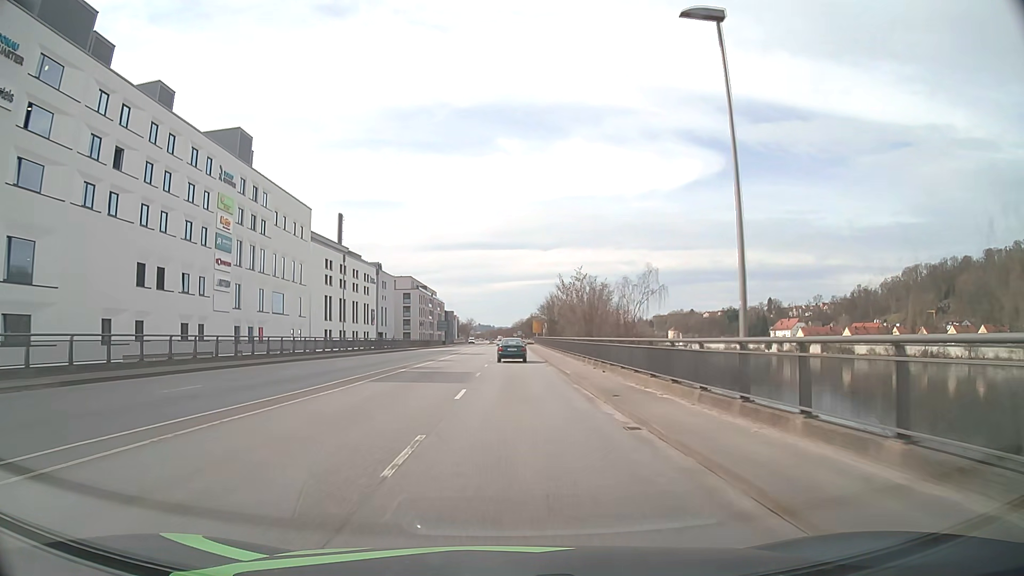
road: primary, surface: asphalt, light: Day
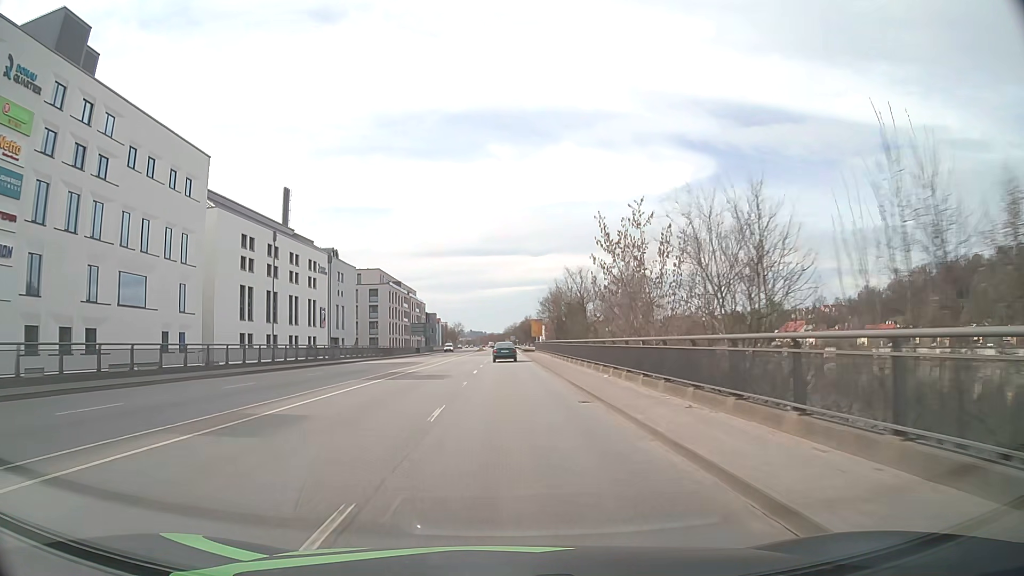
(+0.3, +31.1) m; 0°
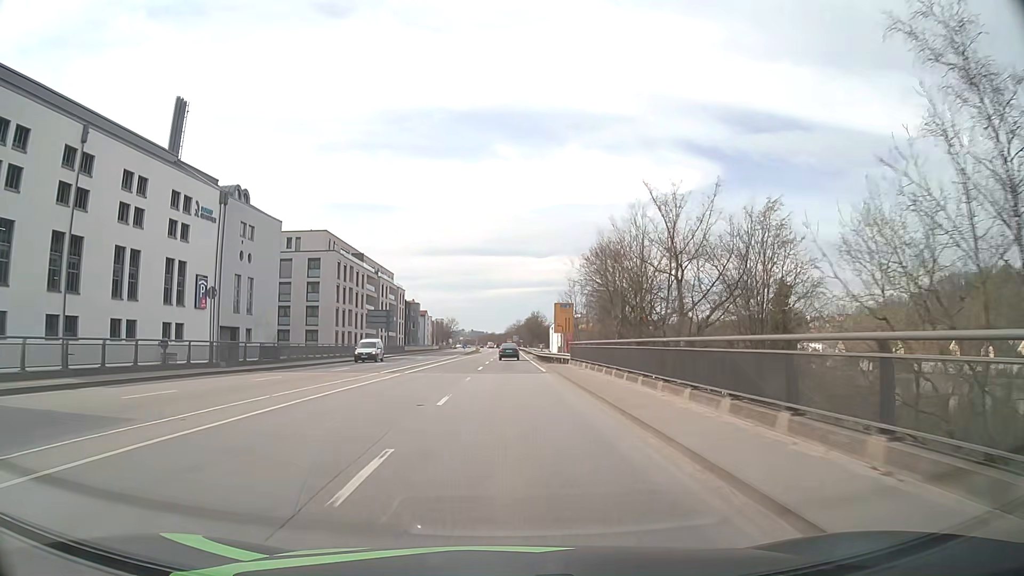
(+0.1, +42.4) m; 0°
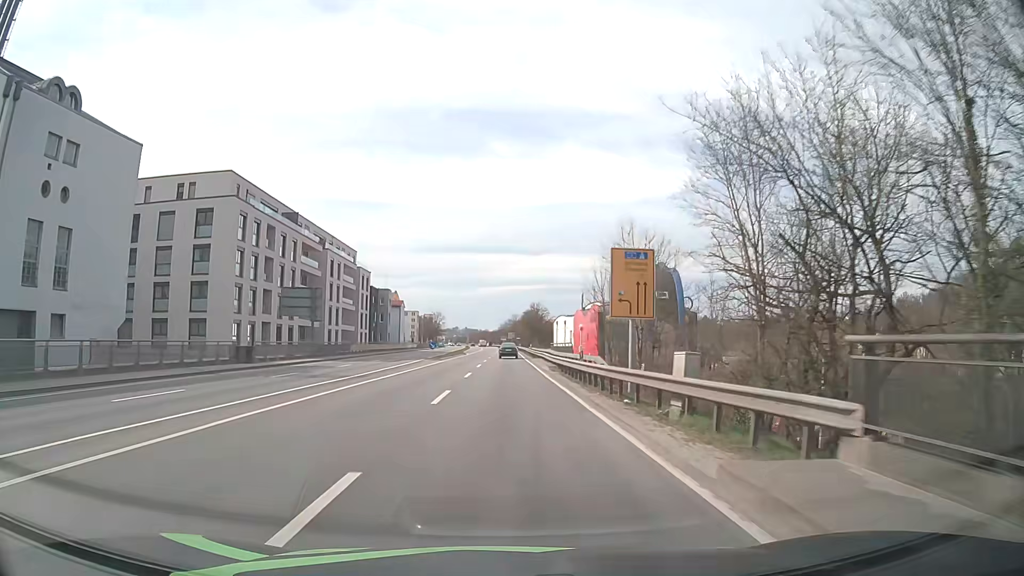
(+0.1, +32.2) m; 0°
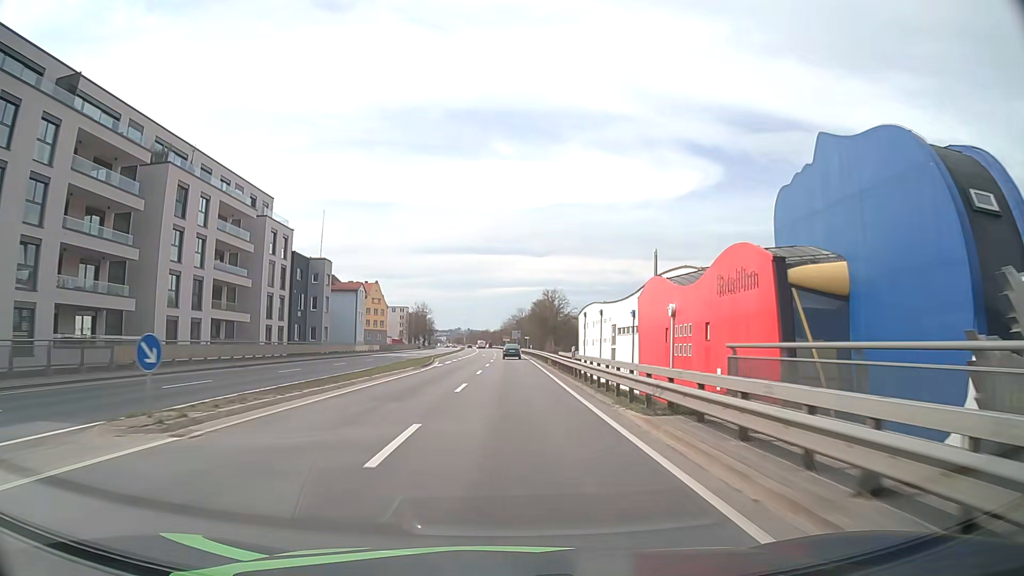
(0.0, +43.6) m; 0°
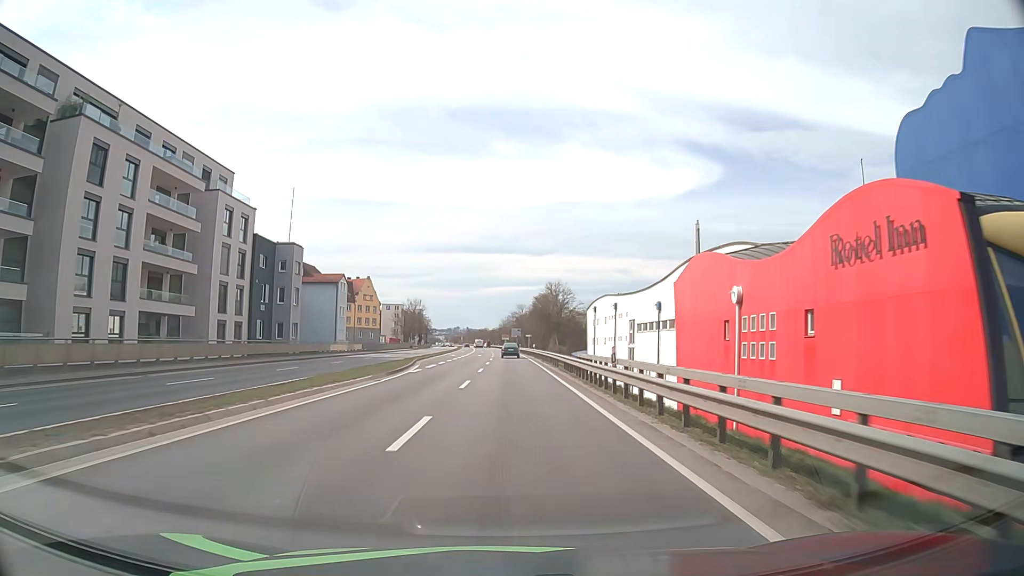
(0.0, +11.0) m; 0°
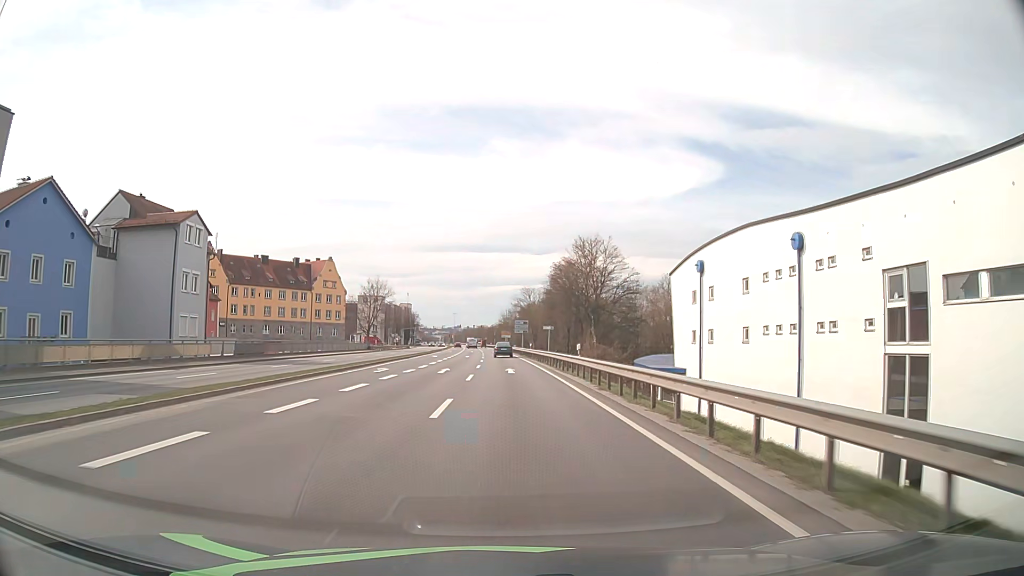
(0.0, +44.5) m; 0°
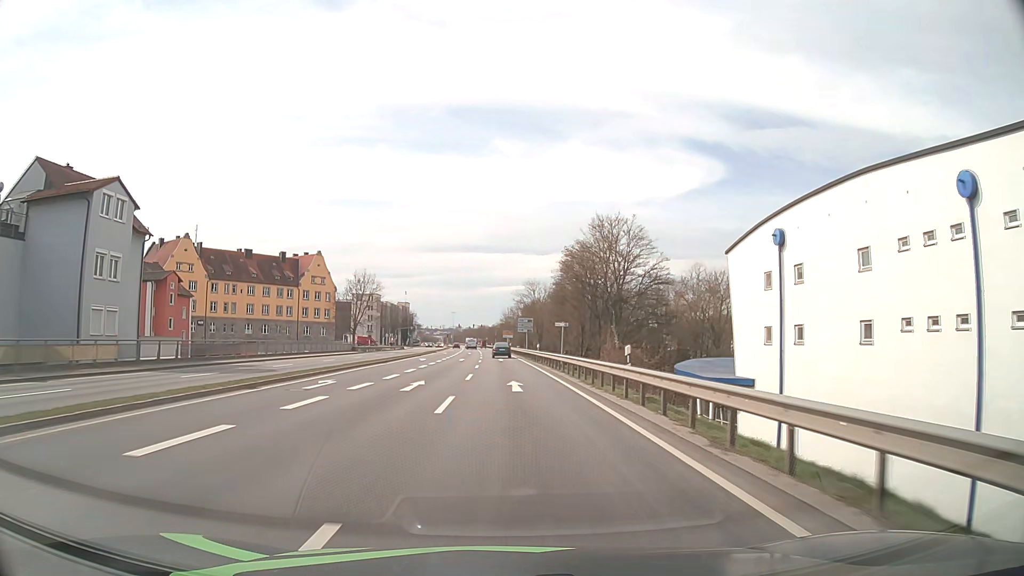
(0.0, +11.0) m; 0°
(0, +10) (0, +20) (0, +30) (0, +40) (-1, +50) (-1, +60) (-1, +70) (-1, +80) (-2, +90) (-2, +100) m
